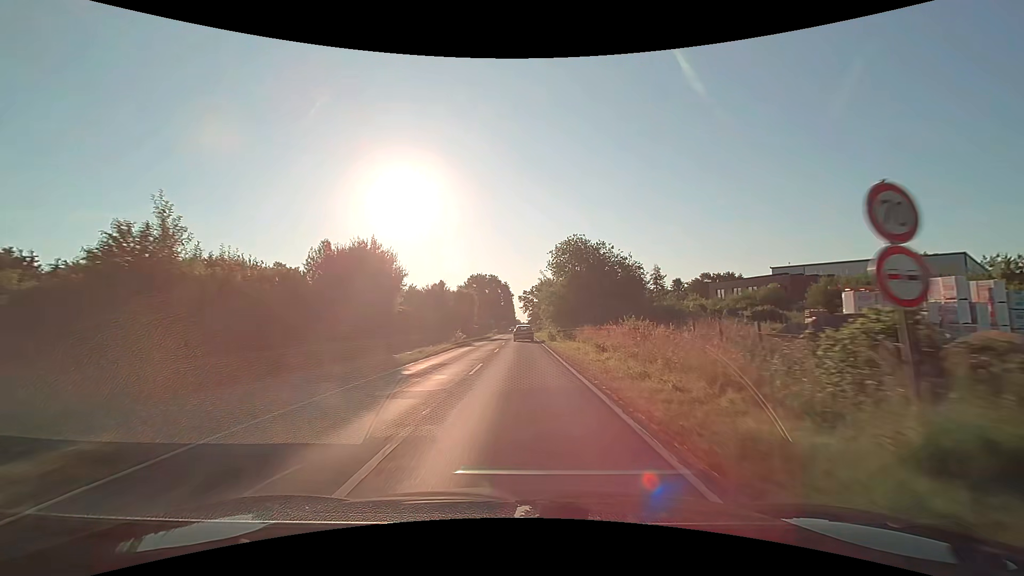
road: secondary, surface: asphalt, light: Day
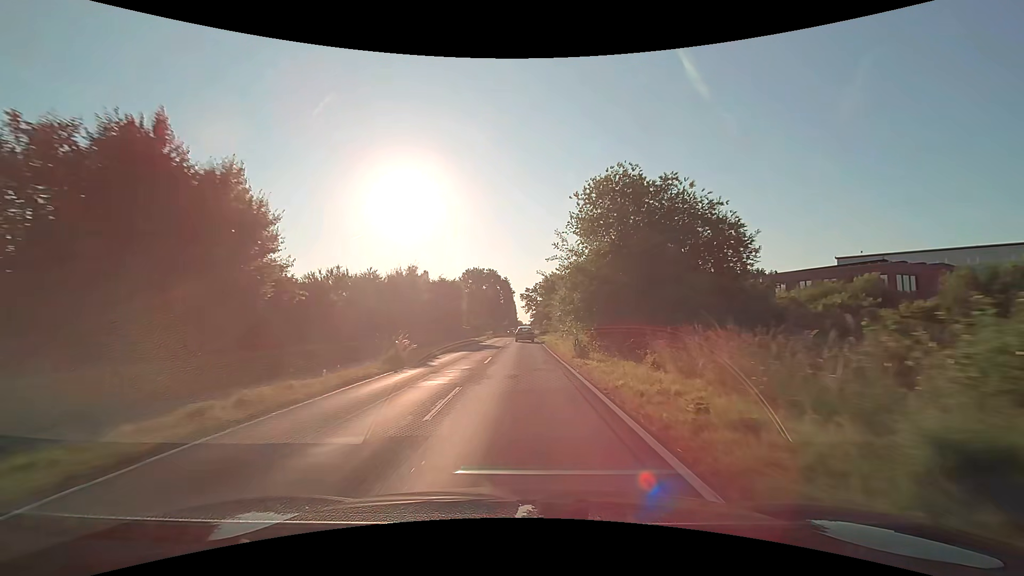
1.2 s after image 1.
(0.0, +18.9) m; 0°
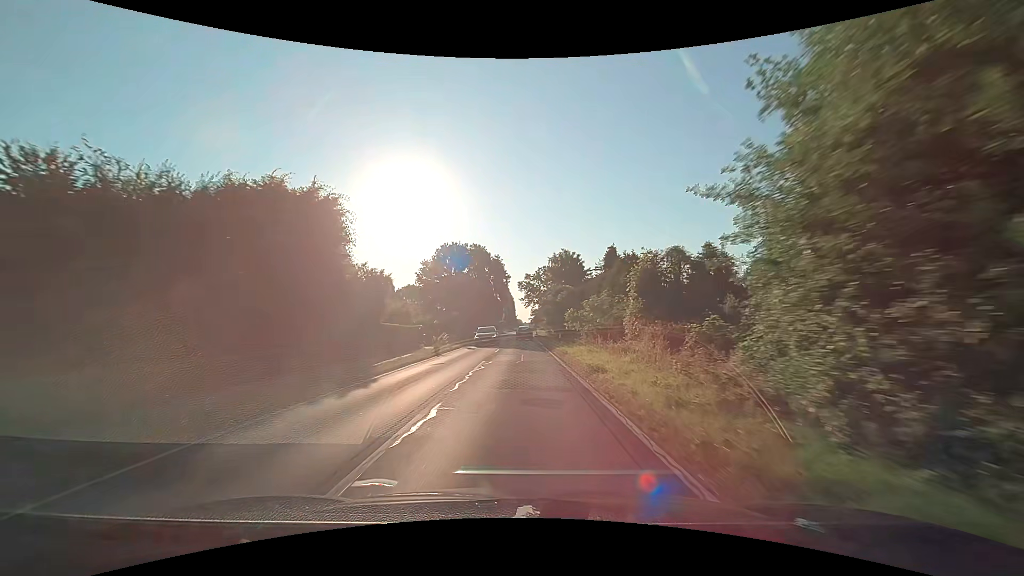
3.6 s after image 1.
(0.0, +40.3) m; 0°
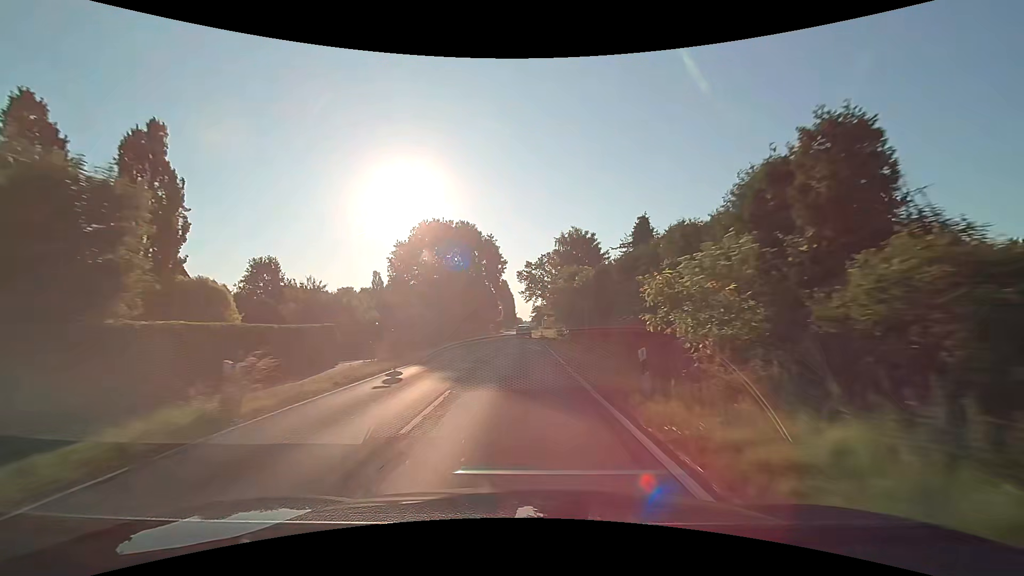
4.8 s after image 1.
(0.0, +20.8) m; 0°
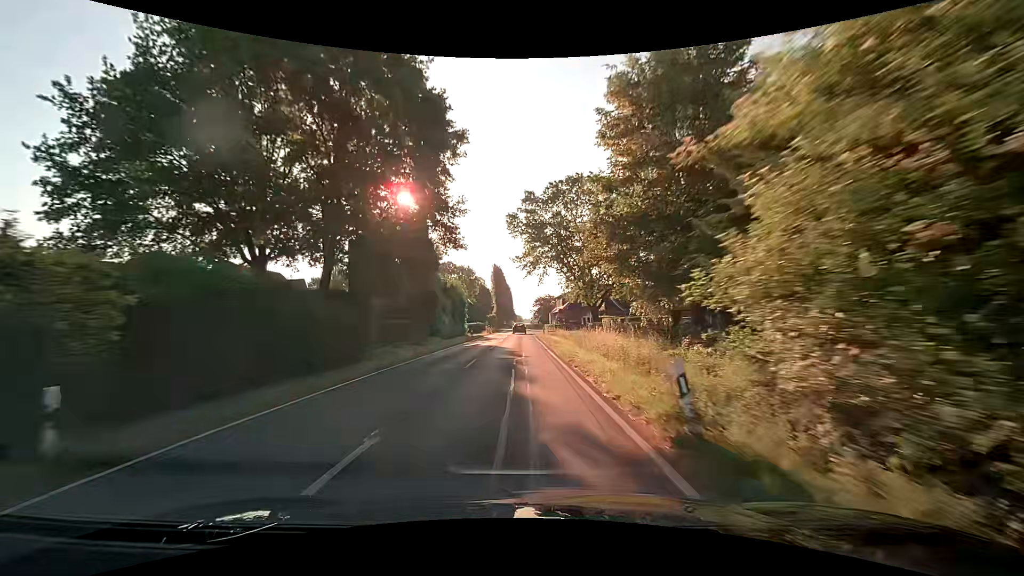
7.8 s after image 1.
(+0.4, +53.2) m; 0°
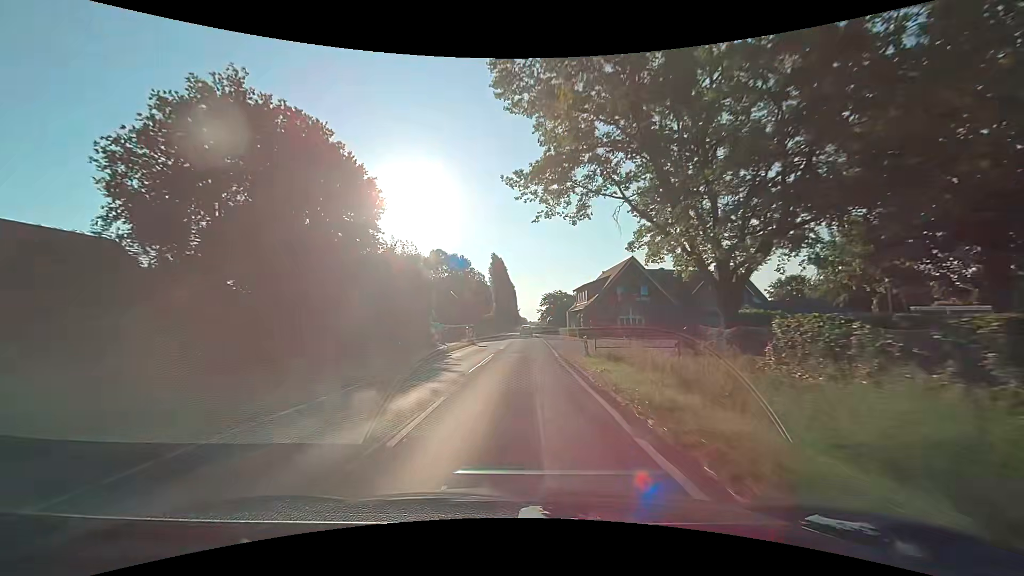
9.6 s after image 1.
(-0.1, +32.5) m; 0°
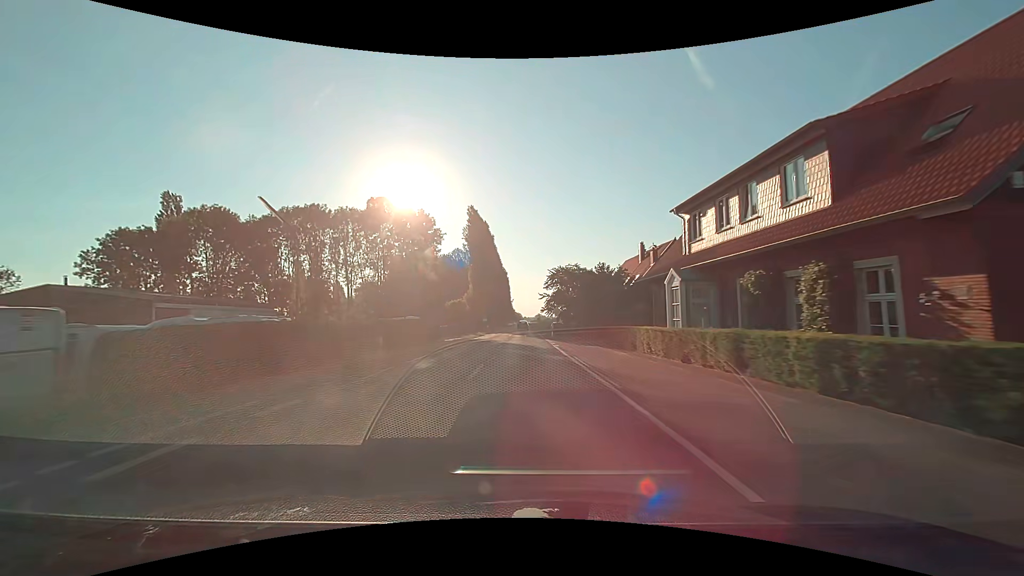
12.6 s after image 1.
(0.0, +54.5) m; +1°
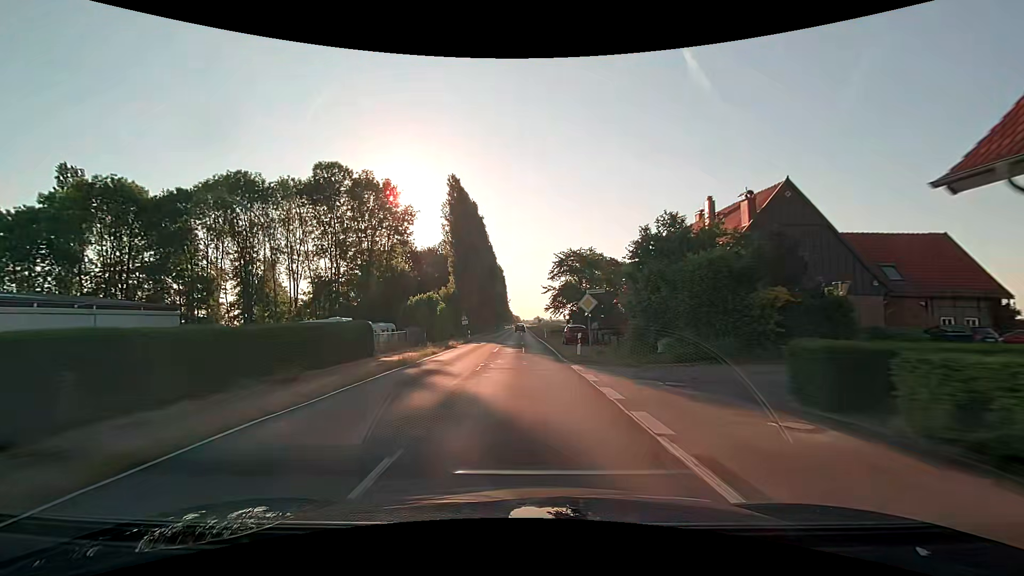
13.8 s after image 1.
(0.0, +21.8) m; 0°
(0, +10) (0, +20) (0, +30) (0, +40) (0, +50) (0, +60) (0, +70) (0, +80) (0, +90) (0, +100) m
